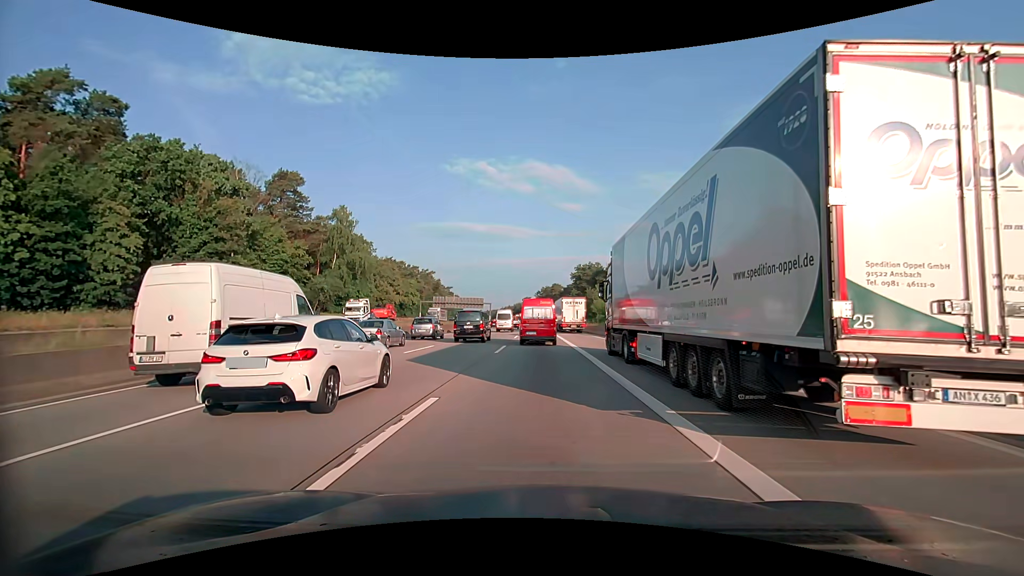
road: motorway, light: Day
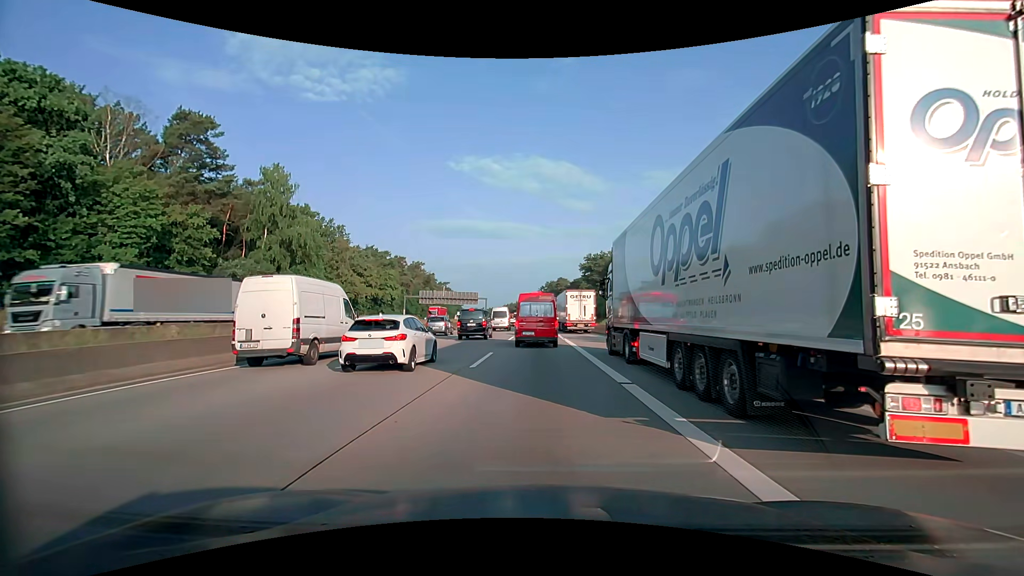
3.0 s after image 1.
(-0.1, +25.1) m; -1°
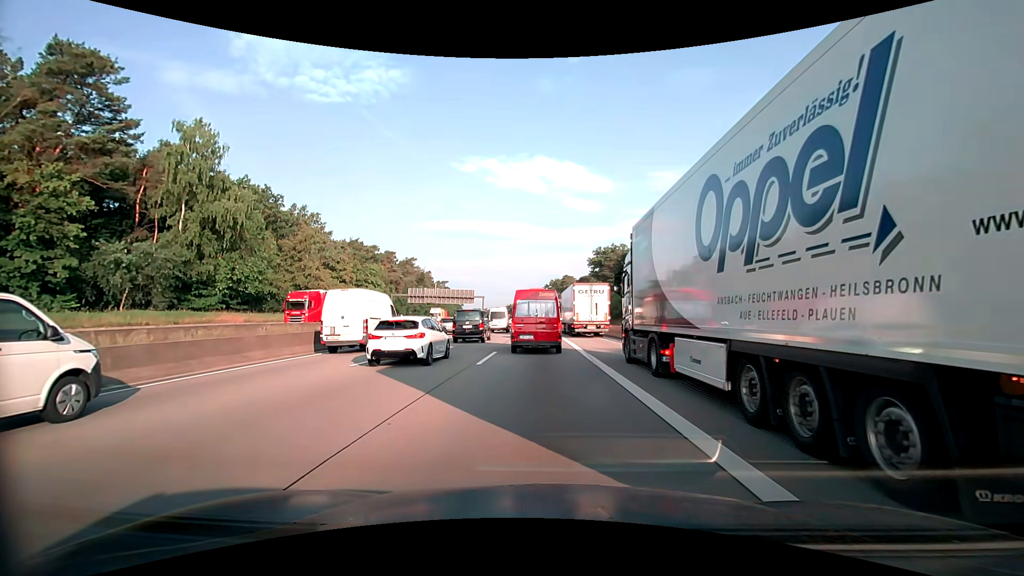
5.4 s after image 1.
(0.0, +16.9) m; 0°
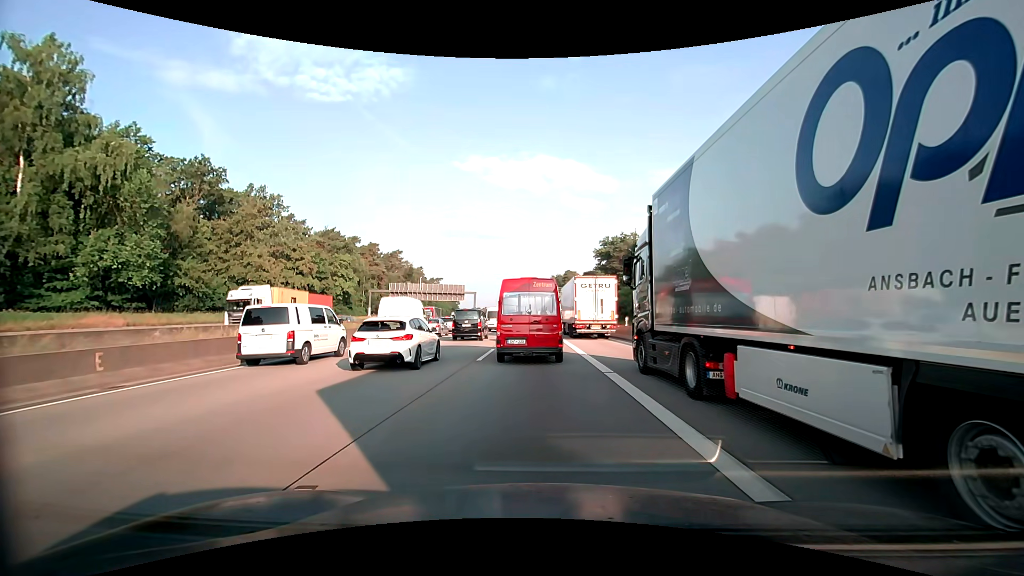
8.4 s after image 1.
(-0.1, +16.7) m; 0°
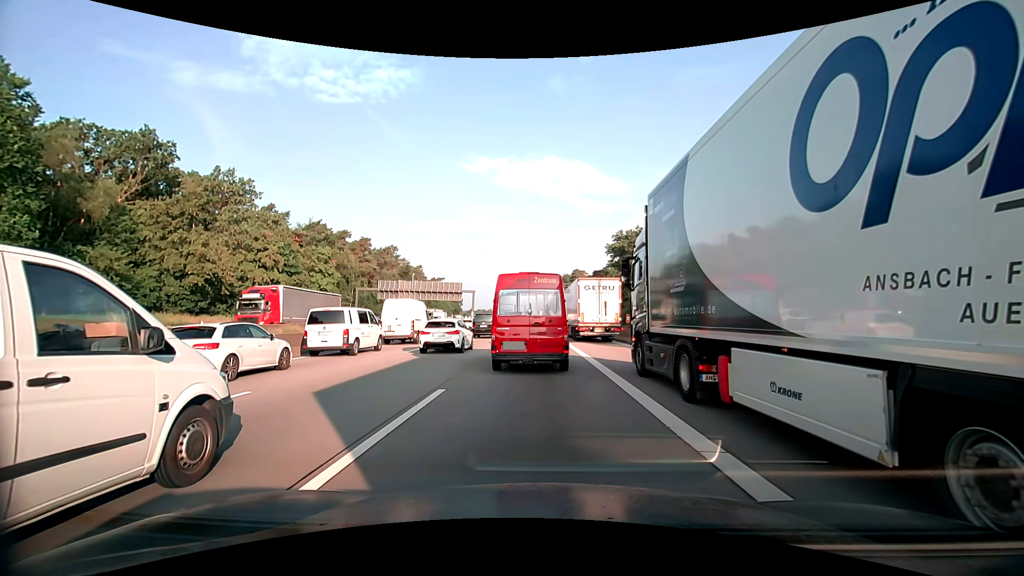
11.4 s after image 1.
(-0.1, +12.2) m; 0°
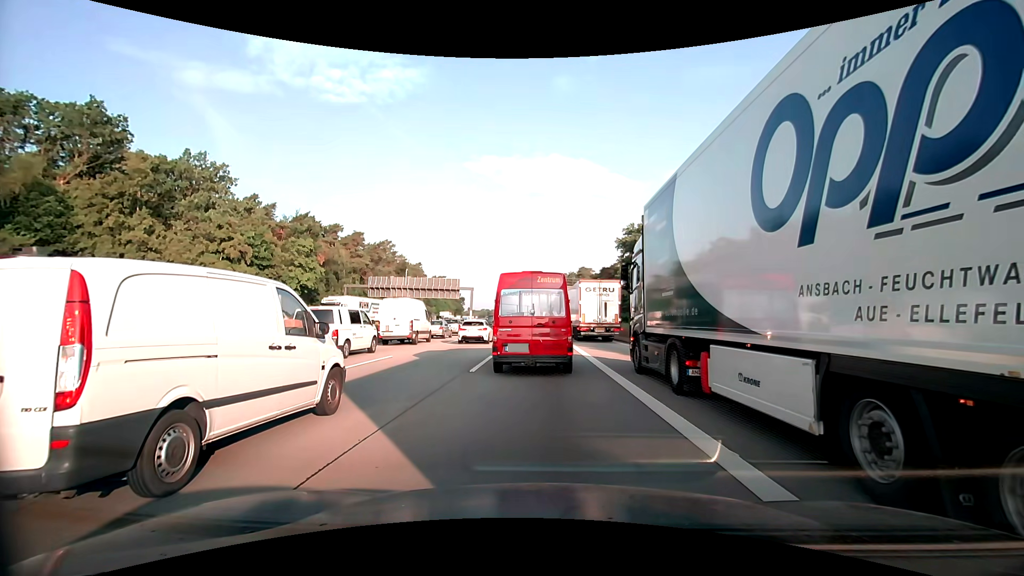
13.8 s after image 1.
(-0.1, +8.6) m; -1°
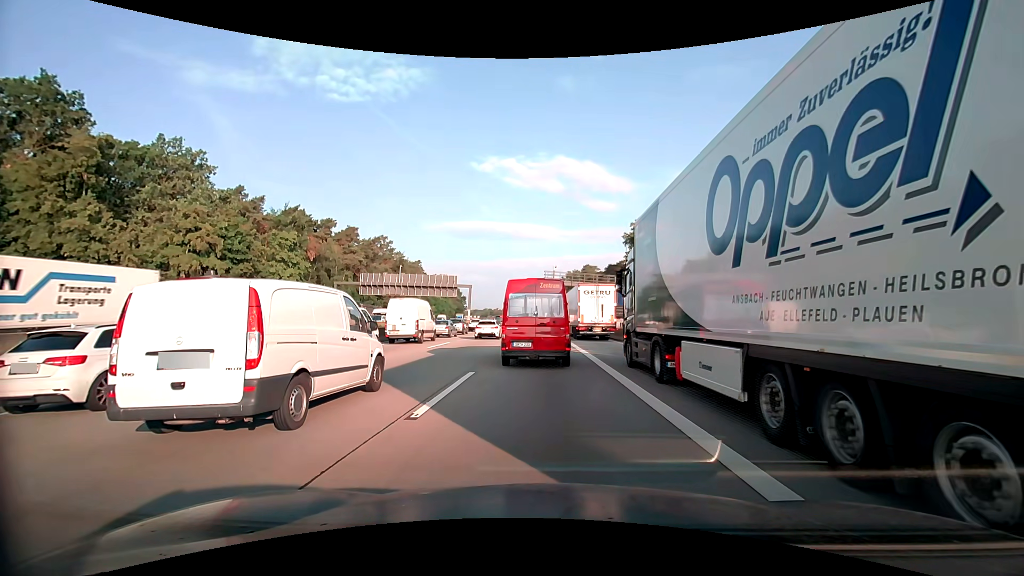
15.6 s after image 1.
(0.0, +6.2) m; -1°
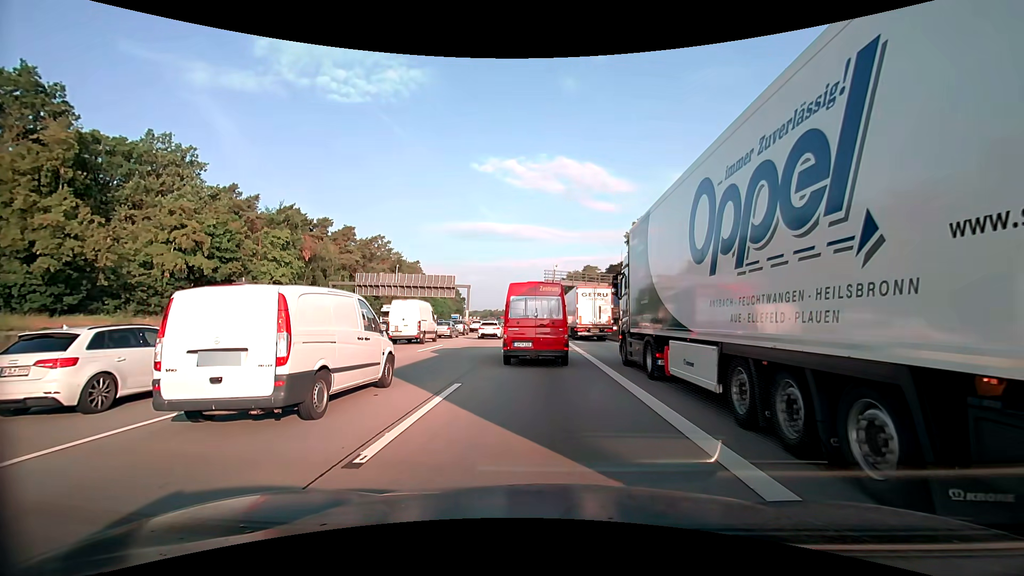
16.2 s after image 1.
(0.0, +2.2) m; -2°
(0, +10) (+1, +20) (+1, +30) (+1, +40) (+2, +50) (+2, +60) (+2, +70) (+2, +80) (+2, +90) (+2, +100) m
